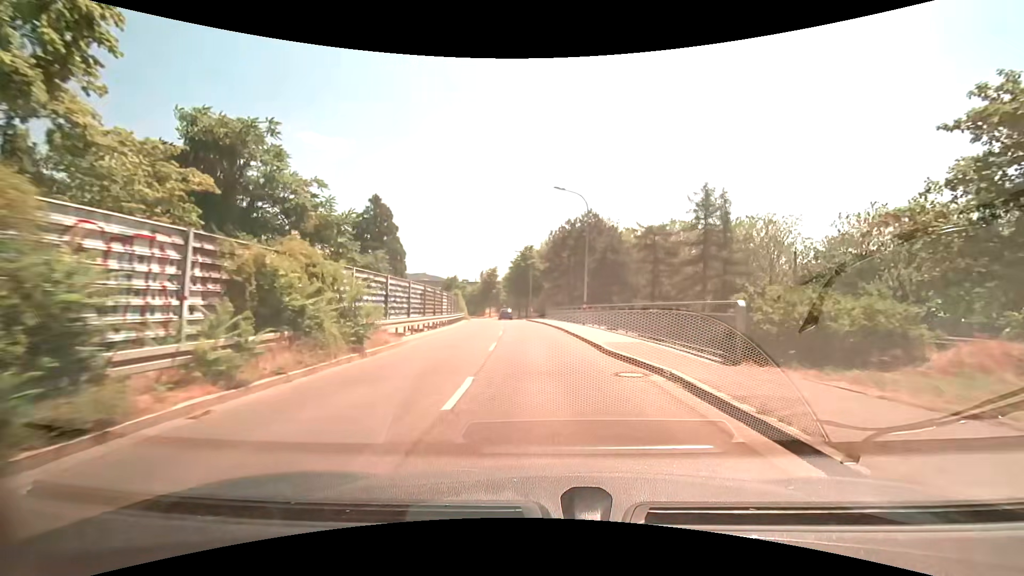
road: tertiary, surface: asphalt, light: Day
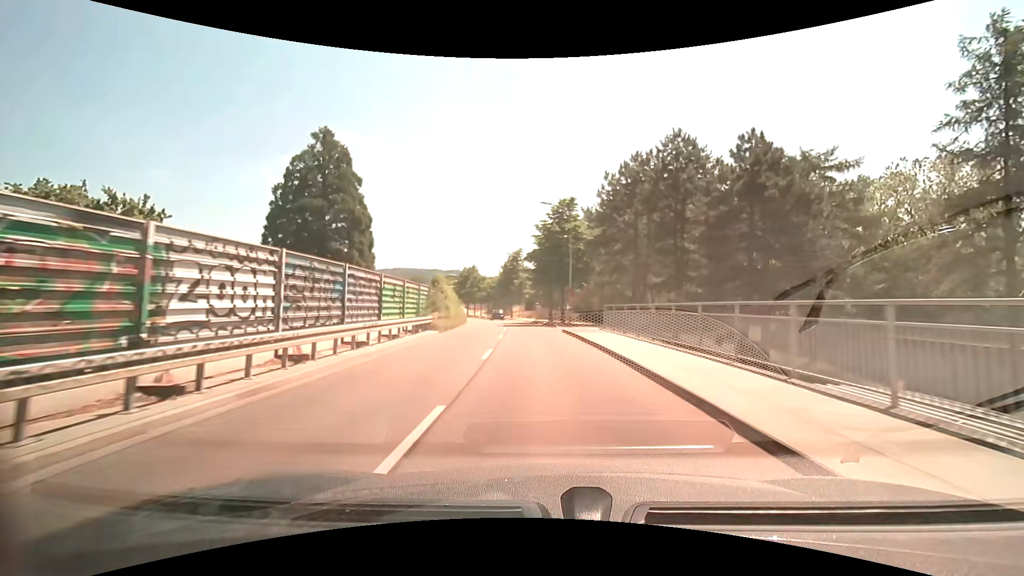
(-1.1, +29.8) m; -4°
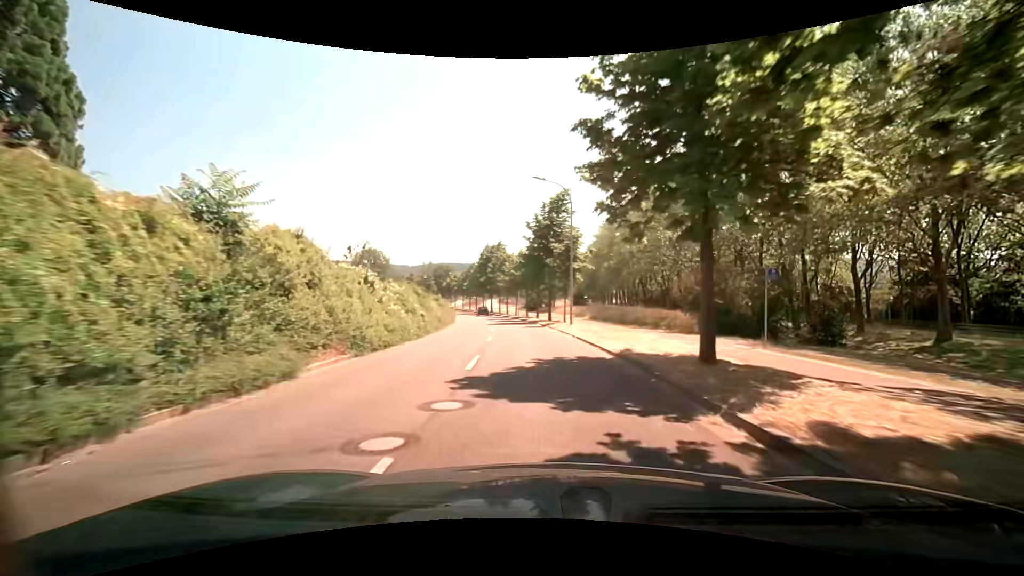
(-1.5, +38.0) m; -6°
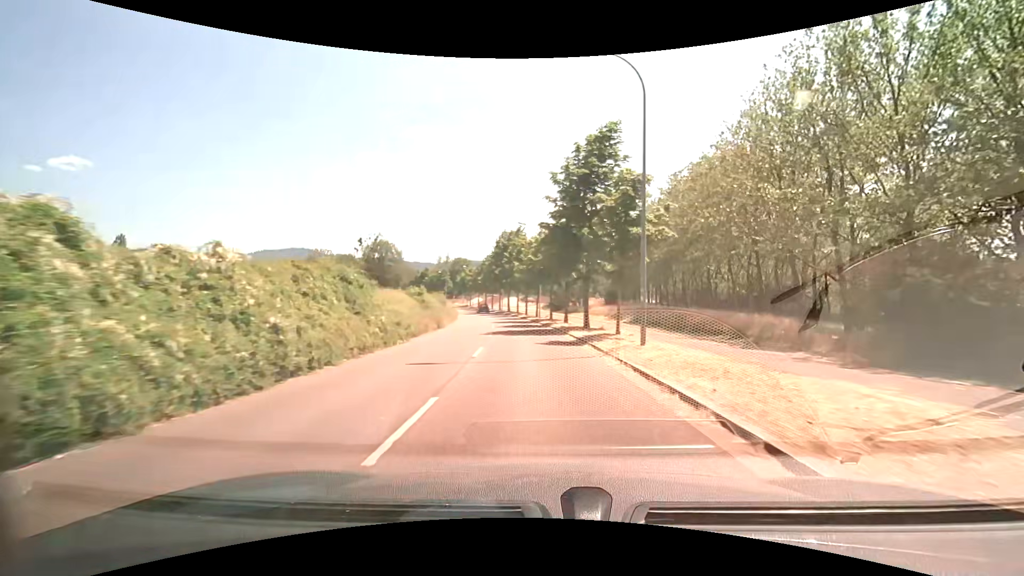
(-0.2, +15.4) m; -2°
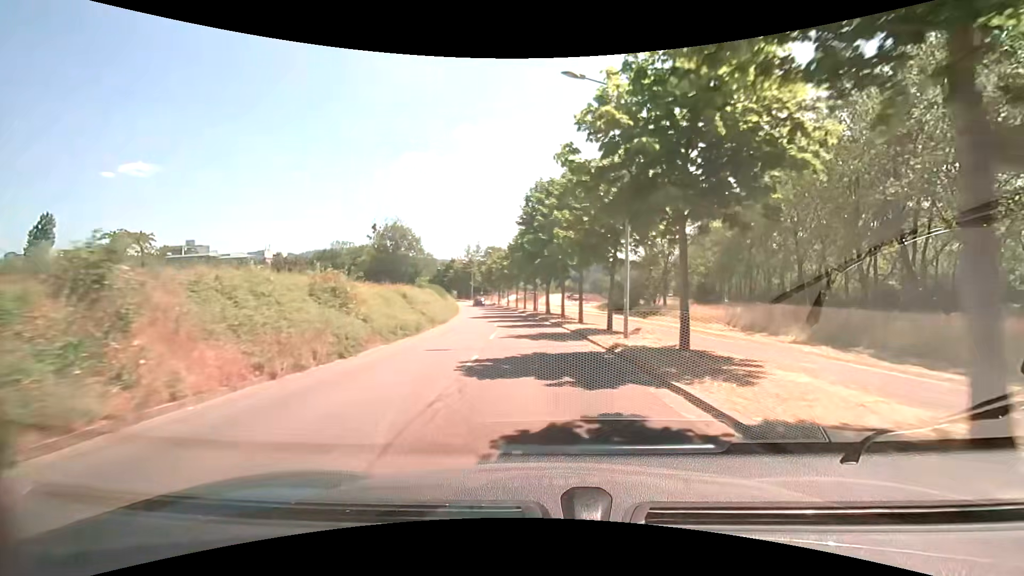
(-1.5, +30.3) m; -5°
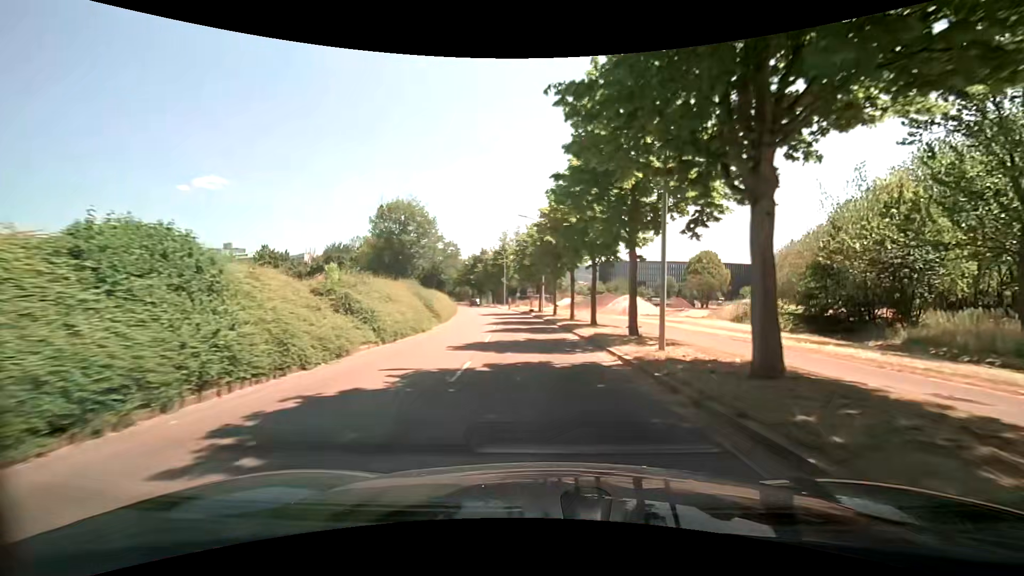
(-2.3, +37.3) m; -7°
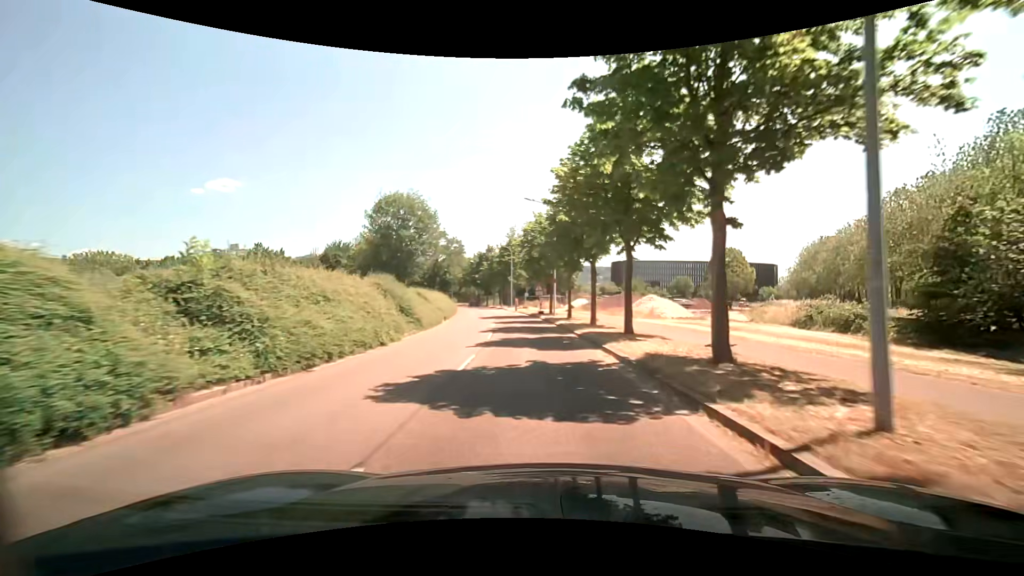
(-0.1, +7.5) m; 0°
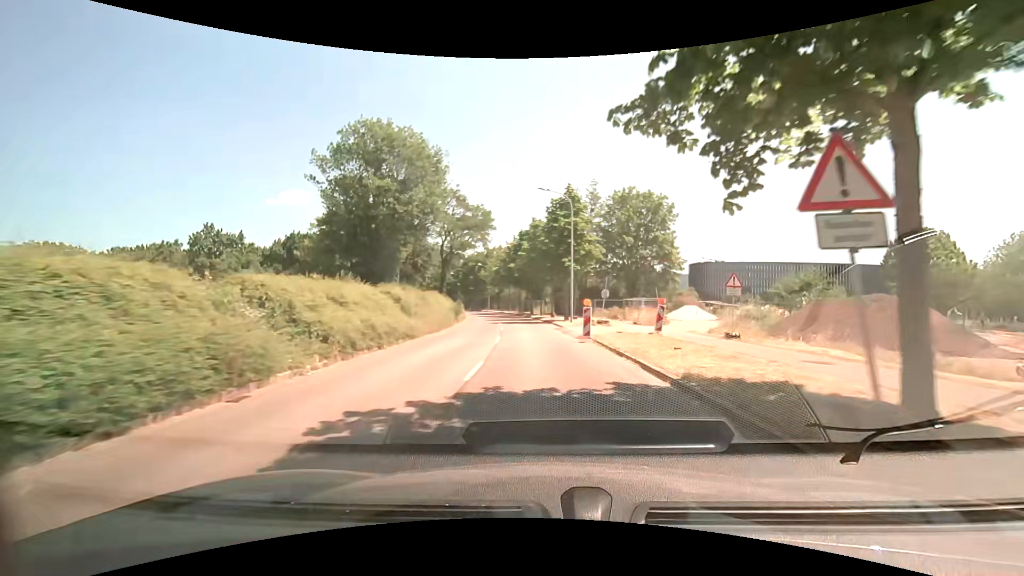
(-2.9, +37.2) m; -8°
(0, +10) (0, +20) (-1, +30) (-2, +40) (-3, +50) (-5, +60) (-6, +70) (-9, +79) (-11, +89) (-14, +99) m
